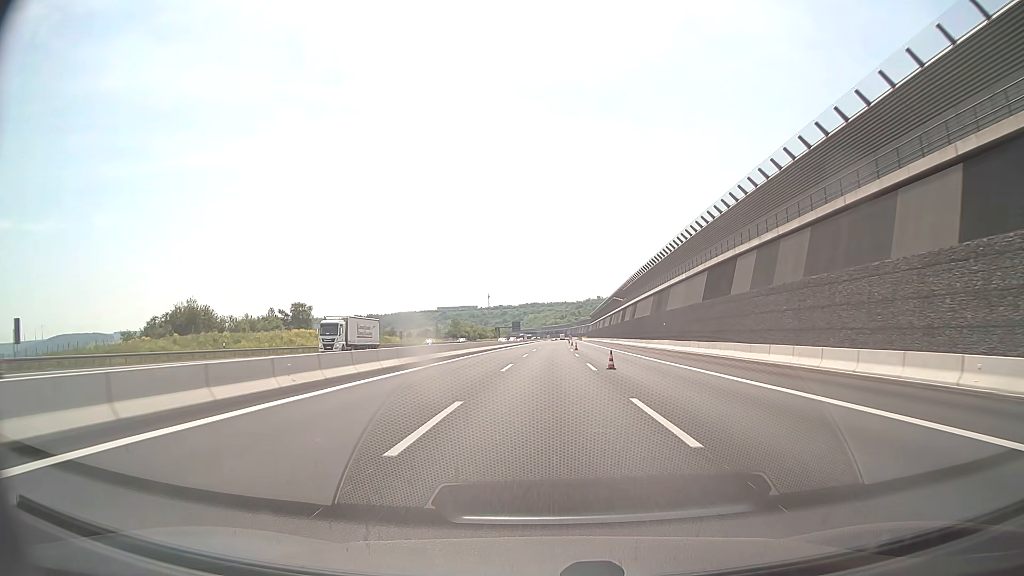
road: motorway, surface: asphalt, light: Day
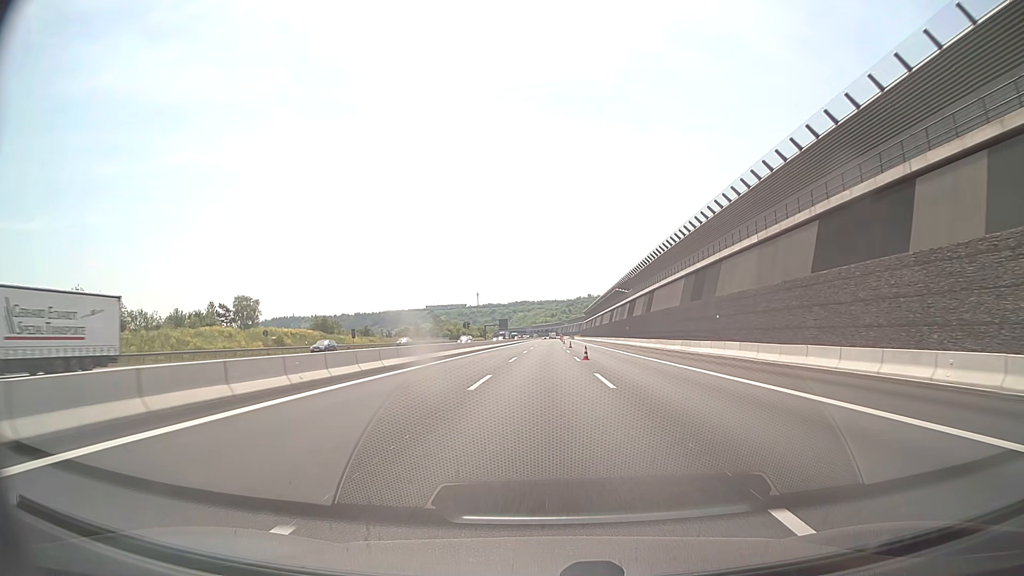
(+0.2, +27.0) m; +1°
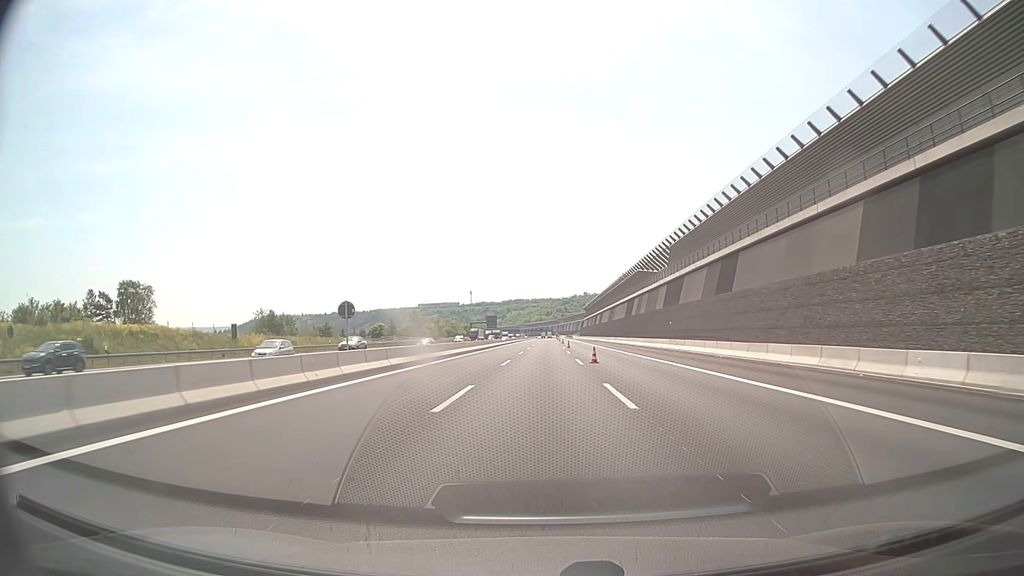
(+0.3, +40.6) m; +1°
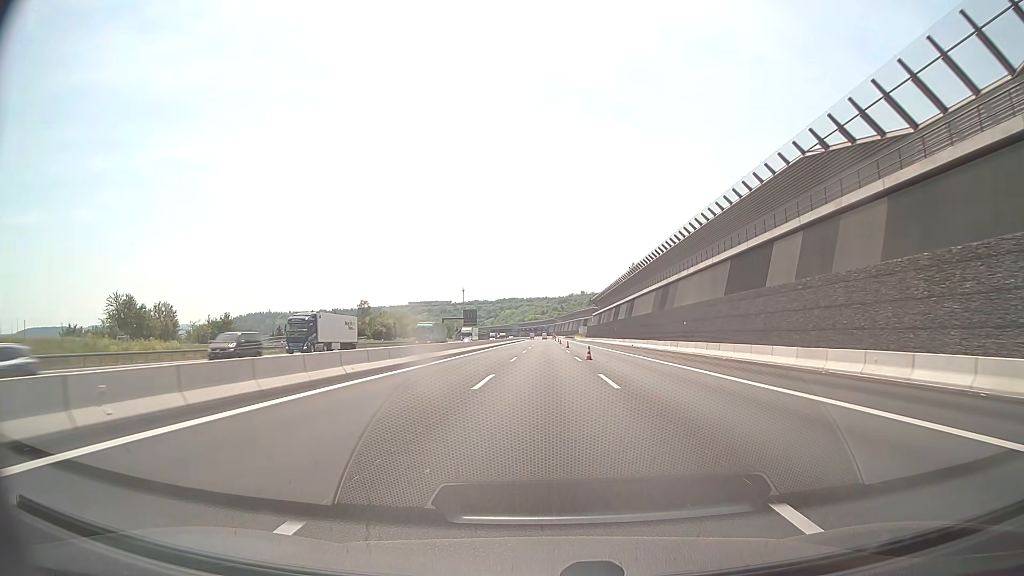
(0.0, +66.9) m; 0°
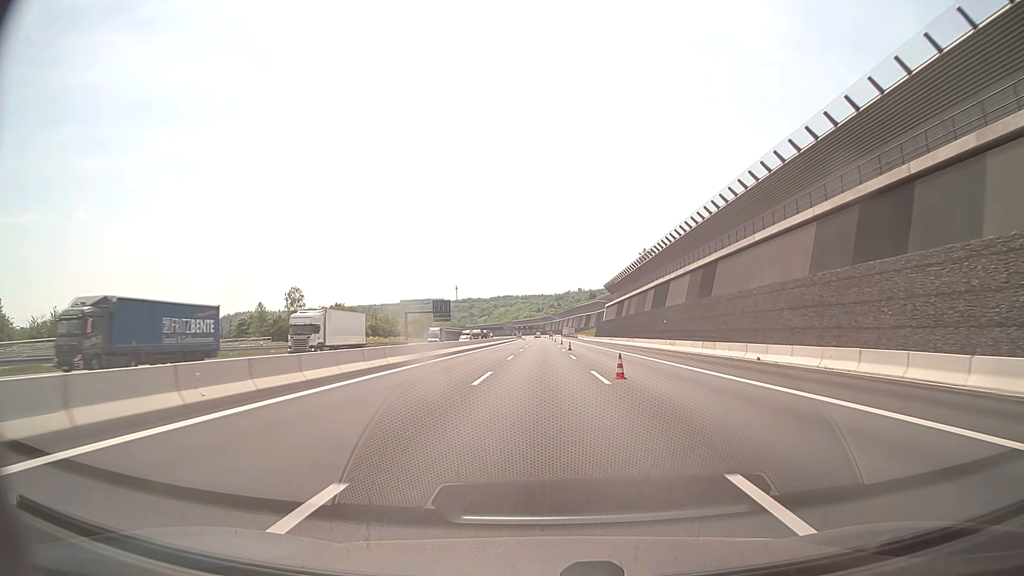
(+0.1, +52.6) m; 0°
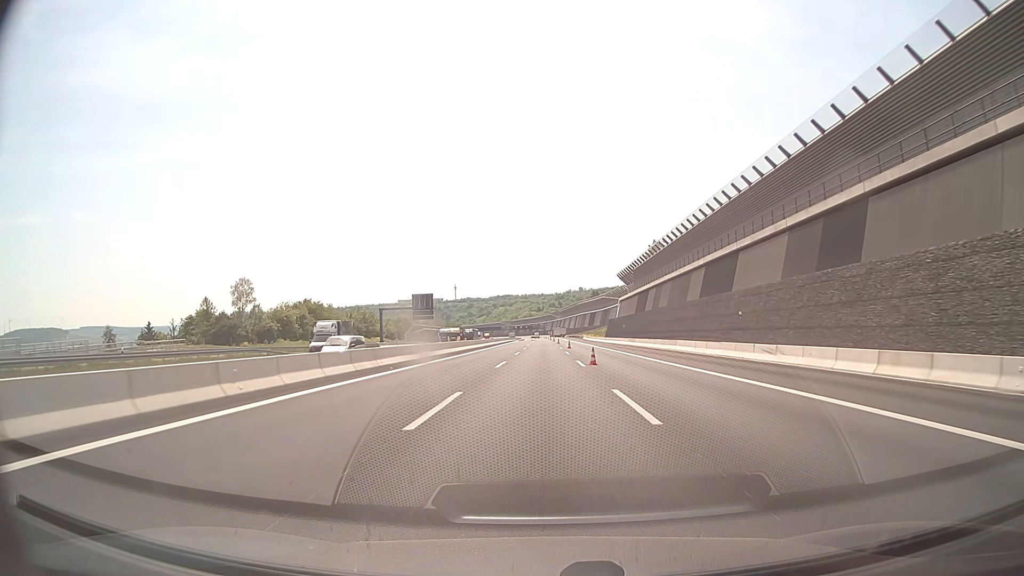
(0.0, +26.1) m; 0°
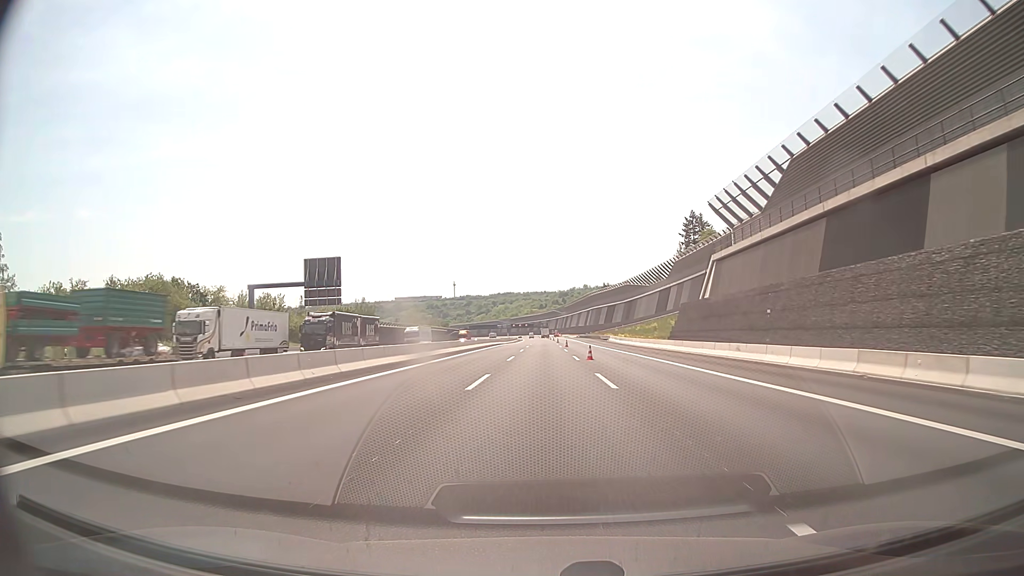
(-0.1, +65.2) m; 0°
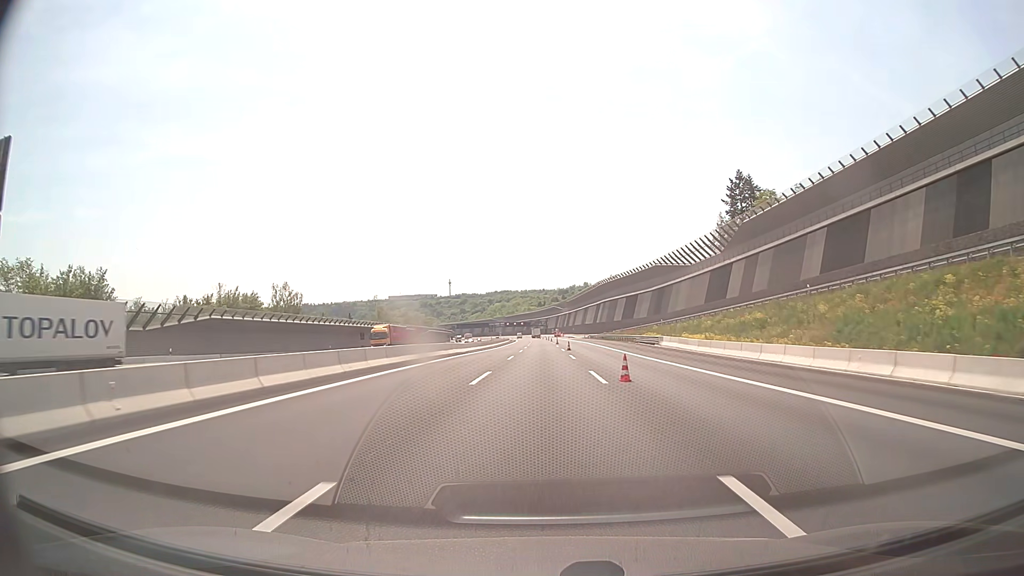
(+0.1, +52.1) m; 0°
(0, +10) (0, +20) (0, +30) (0, +40) (0, +50) (0, +60) (0, +70) (0, +80) (0, +90) (-1, +100) m
